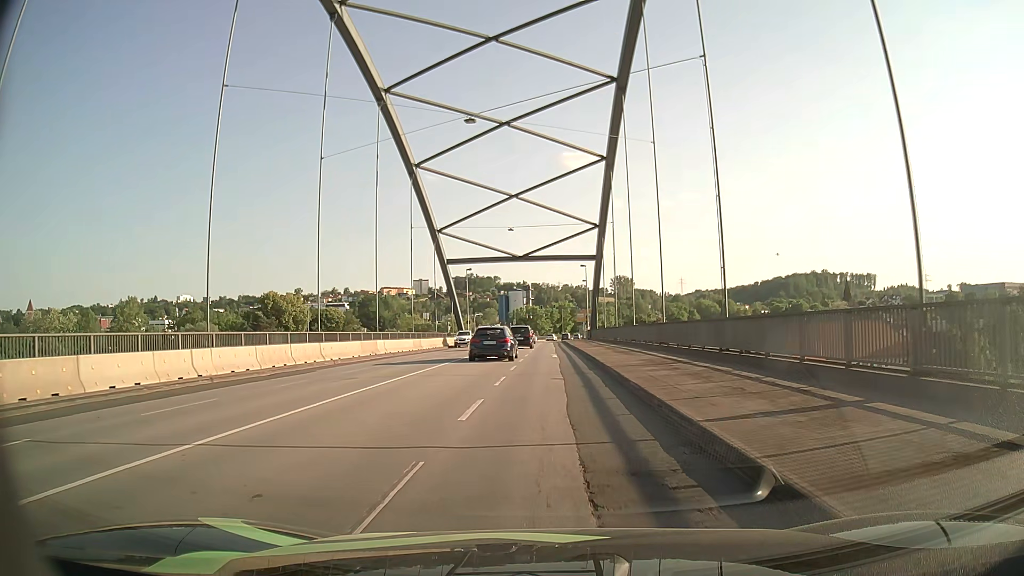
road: primary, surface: asphalt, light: Day
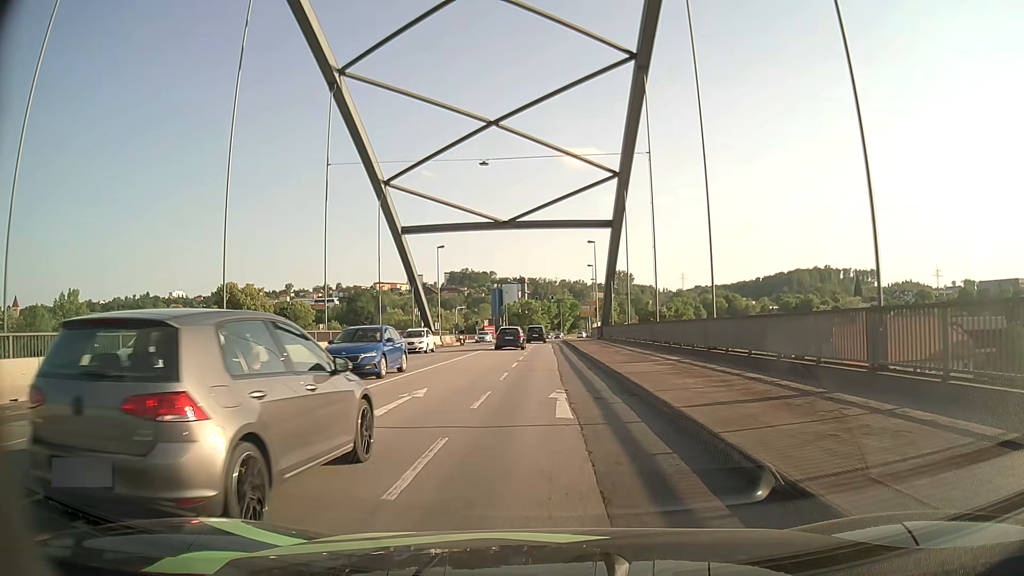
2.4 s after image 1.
(-0.1, +22.7) m; 0°
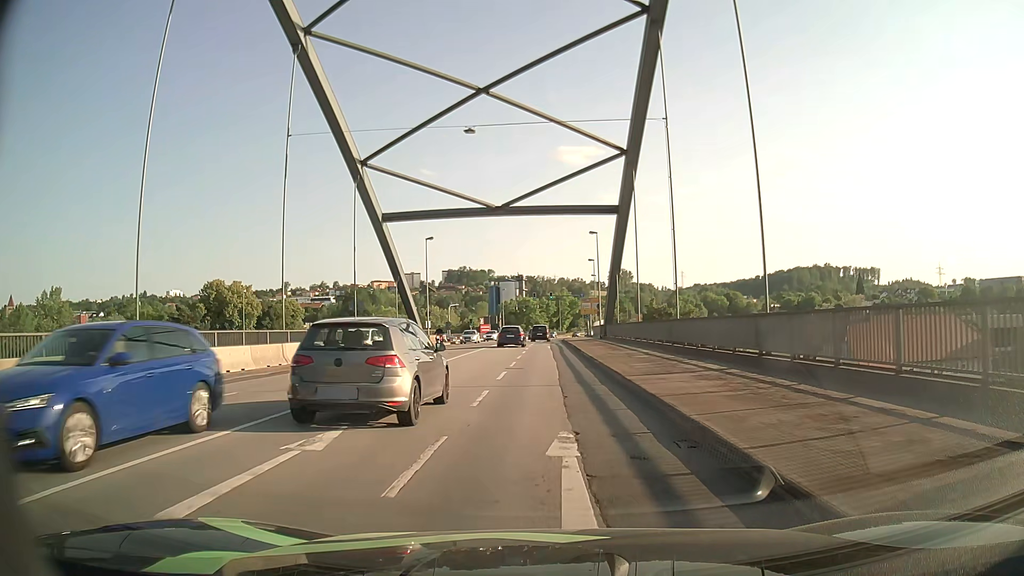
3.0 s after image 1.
(0.0, +5.9) m; 0°
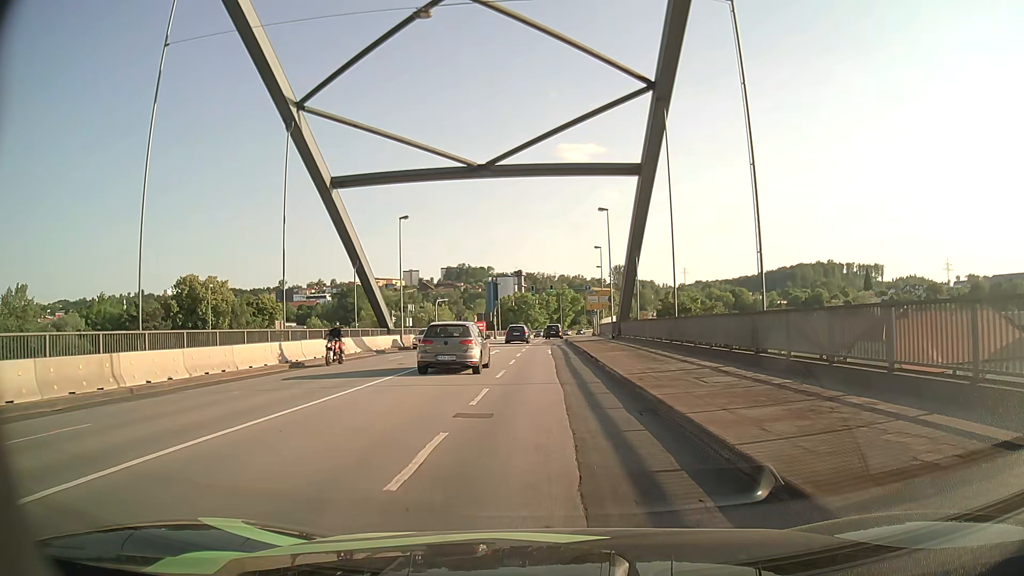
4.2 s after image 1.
(+0.1, +11.9) m; 0°
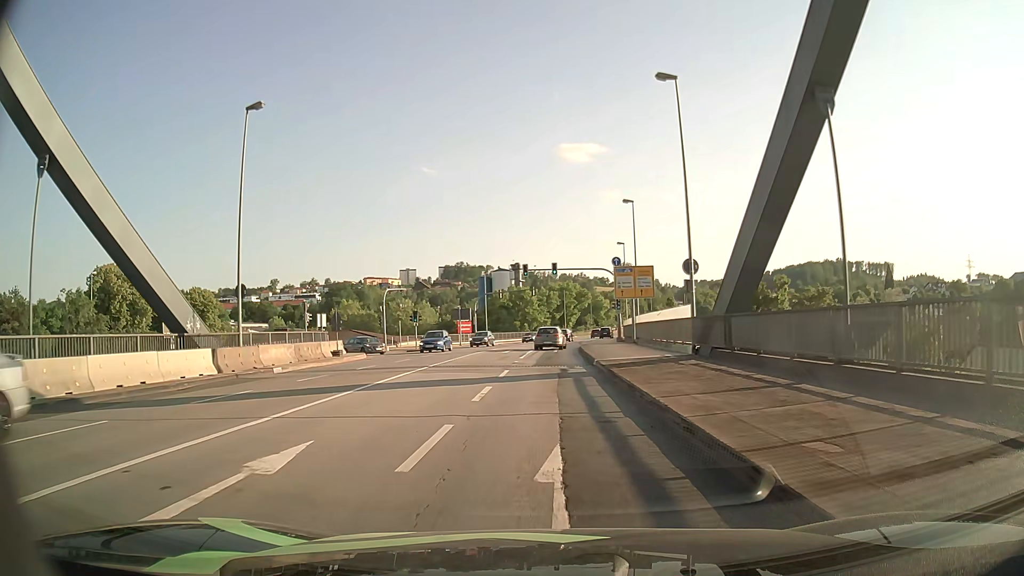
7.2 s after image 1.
(-0.1, +29.3) m; 0°
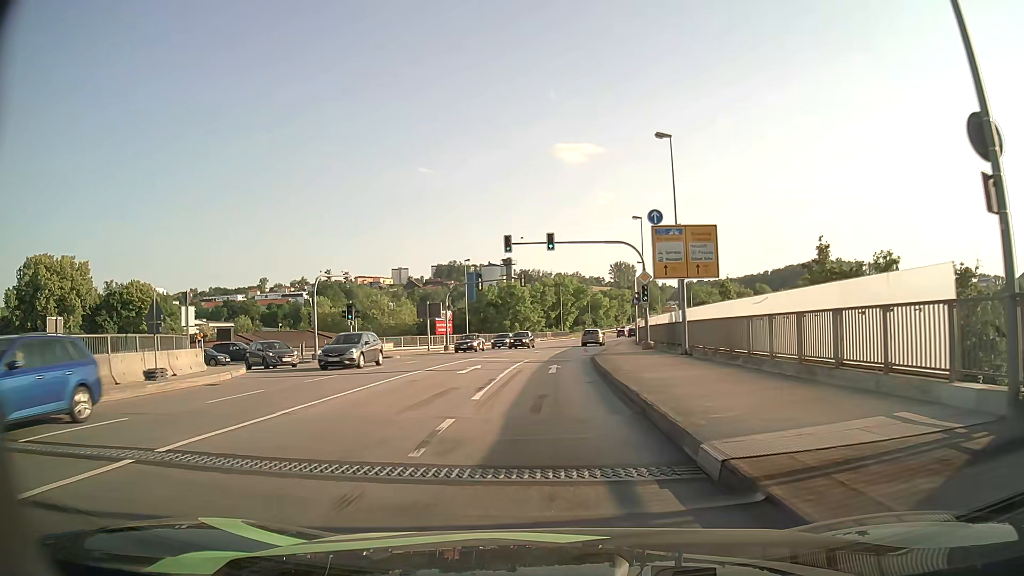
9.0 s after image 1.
(+0.1, +17.3) m; 0°
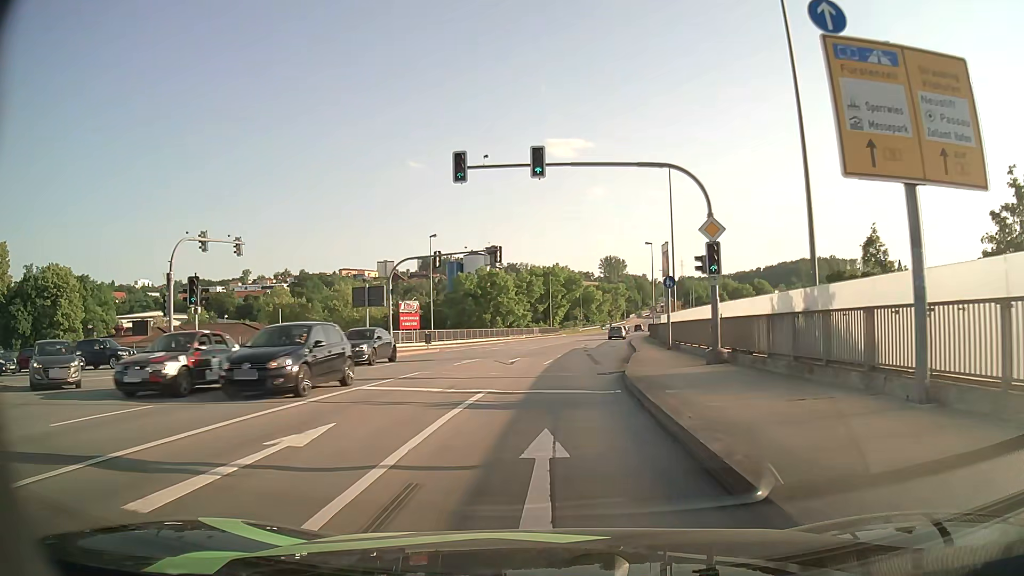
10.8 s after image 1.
(+0.1, +17.1) m; +1°
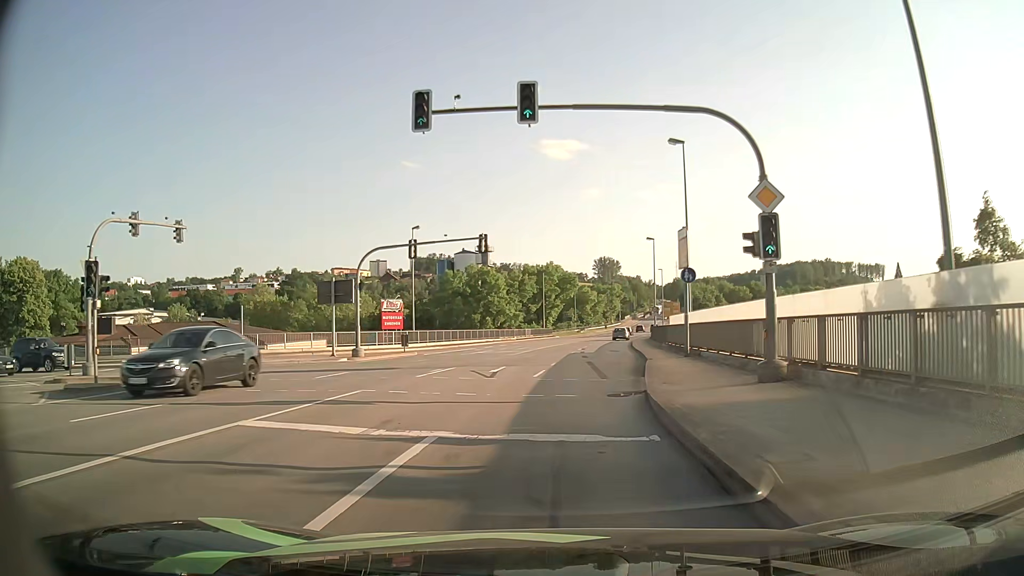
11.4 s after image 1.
(0.0, +5.6) m; +1°
